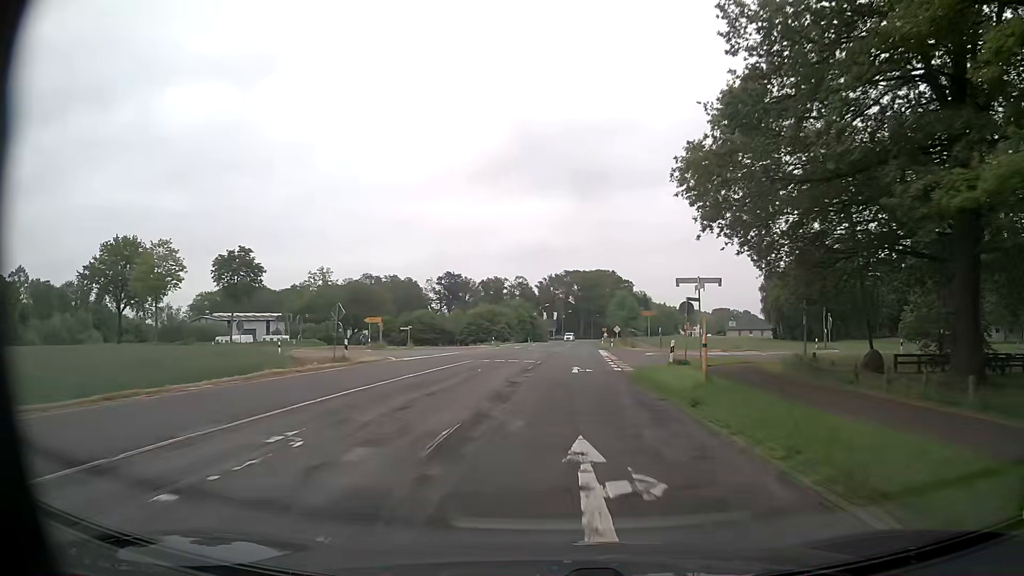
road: secondary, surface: asphalt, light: Day
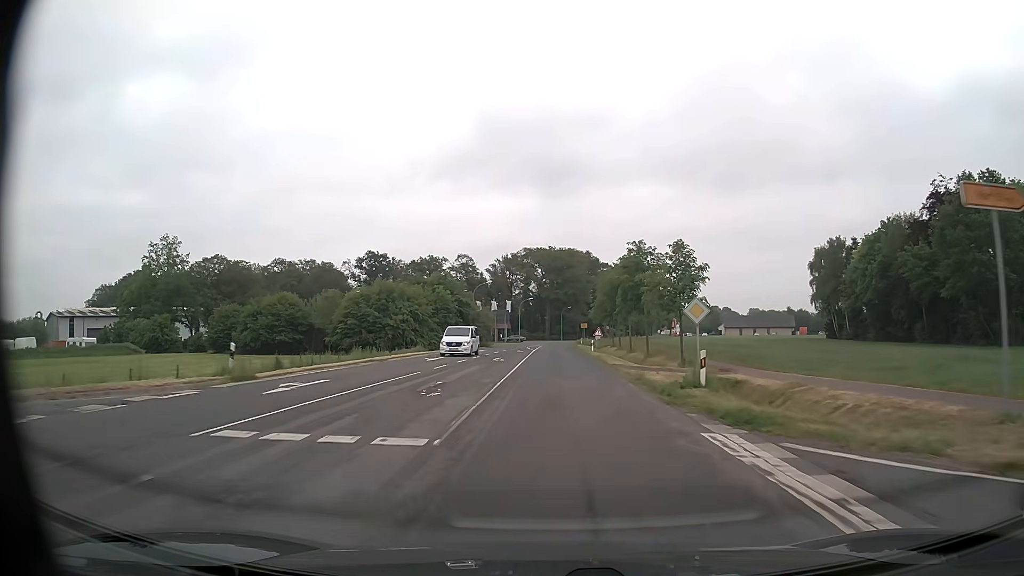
(+2.0, +56.5) m; +3°
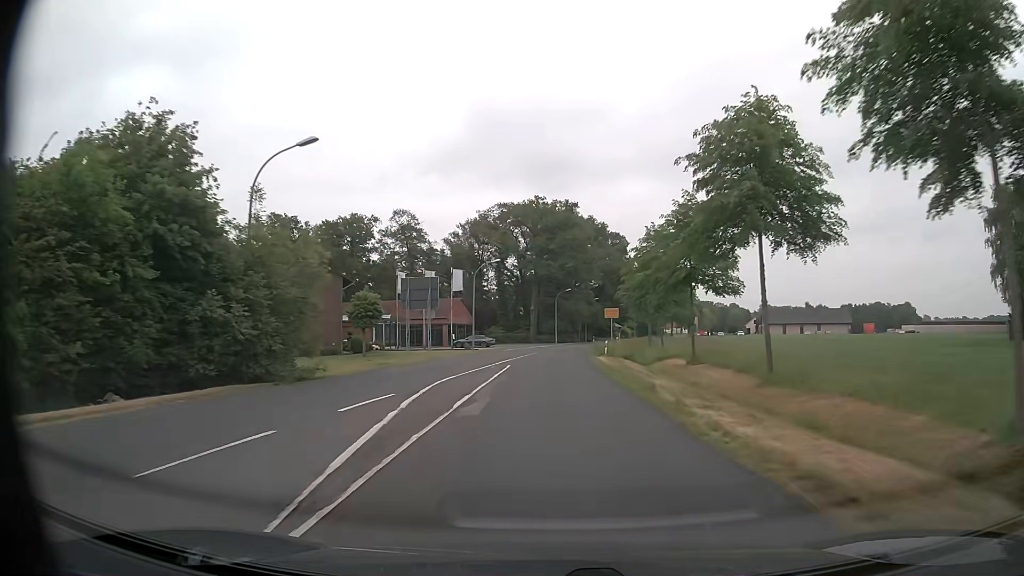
(+0.4, +56.6) m; +1°
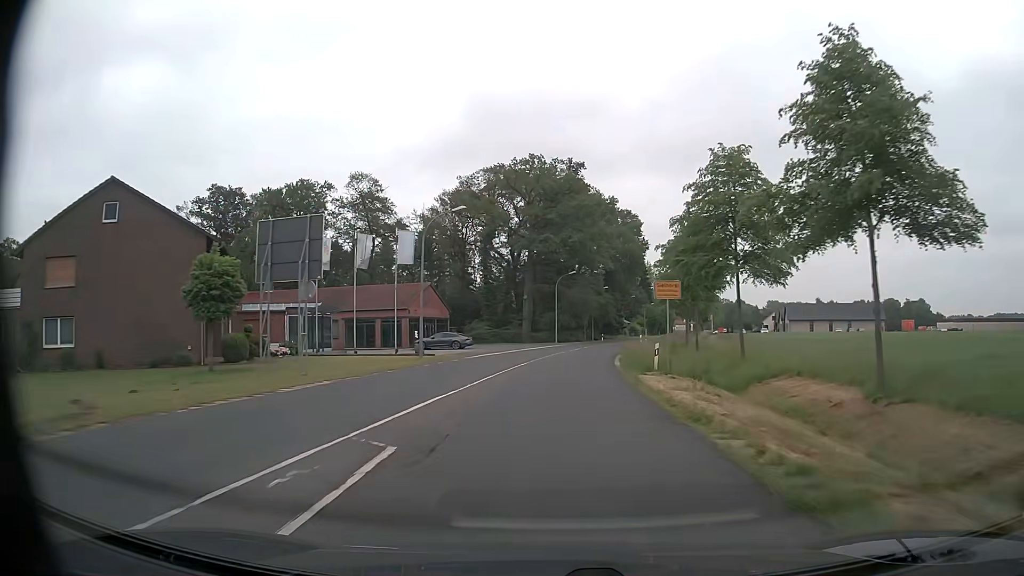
(0.0, +21.6) m; 0°
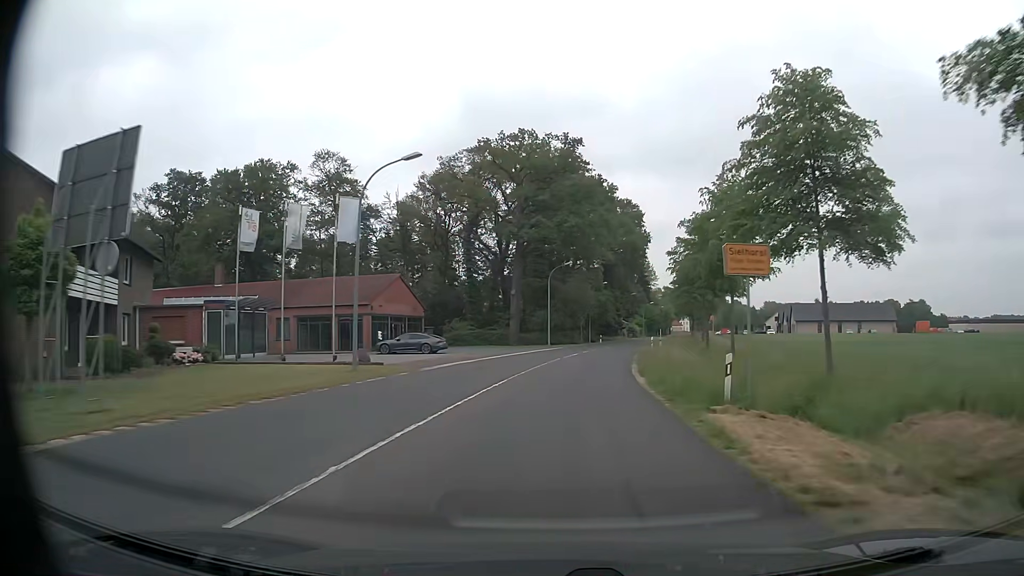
(0.0, +10.2) m; +1°
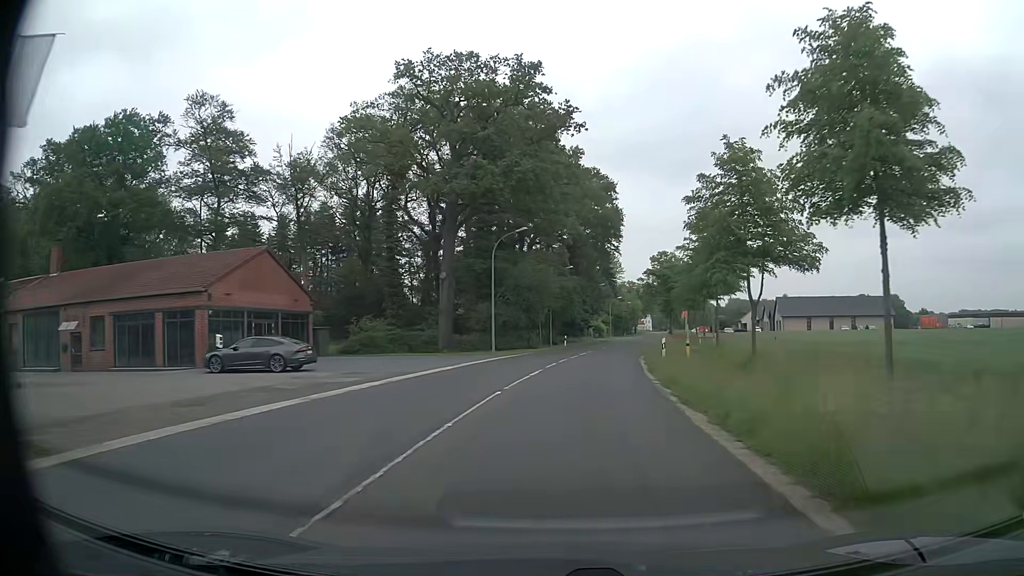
(+0.5, +19.2) m; +4°
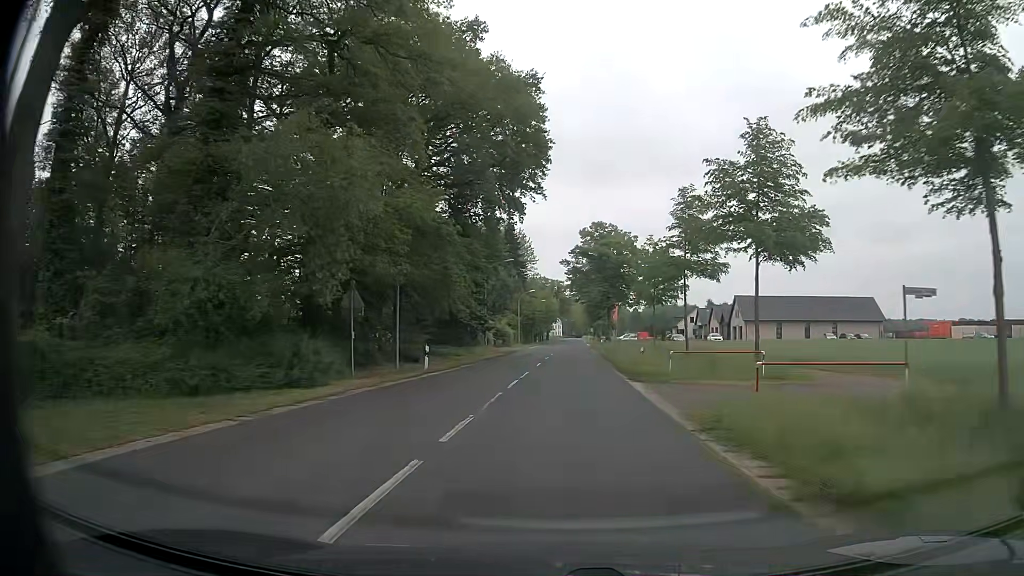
(+2.4, +33.8) m; +8°
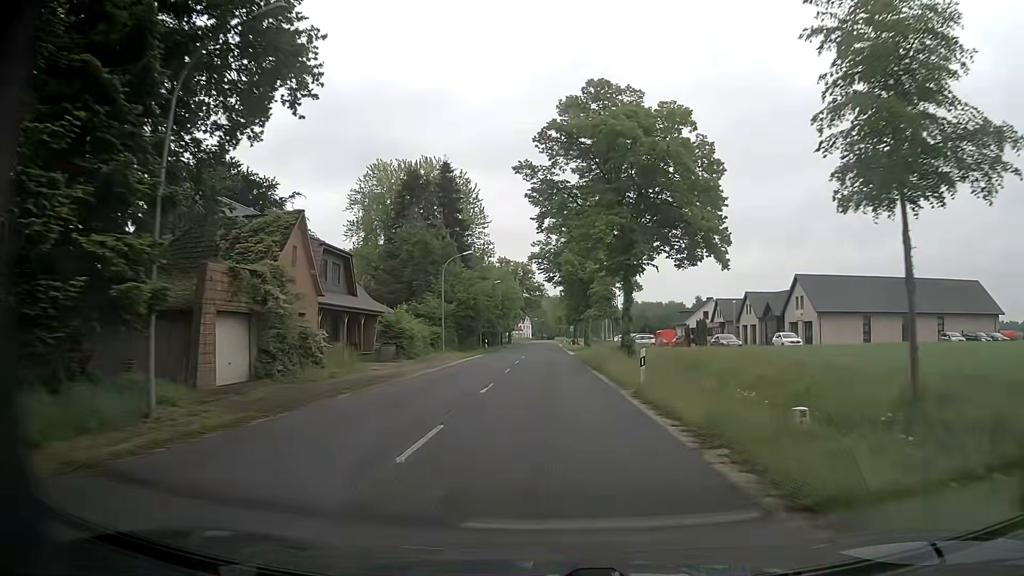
(+1.7, +42.1) m; +3°
(0, +10) (0, +20) (0, +30) (0, +40) (0, +50) (0, +60) (0, +70) (0, +80) (0, +90) (0, +100) m
